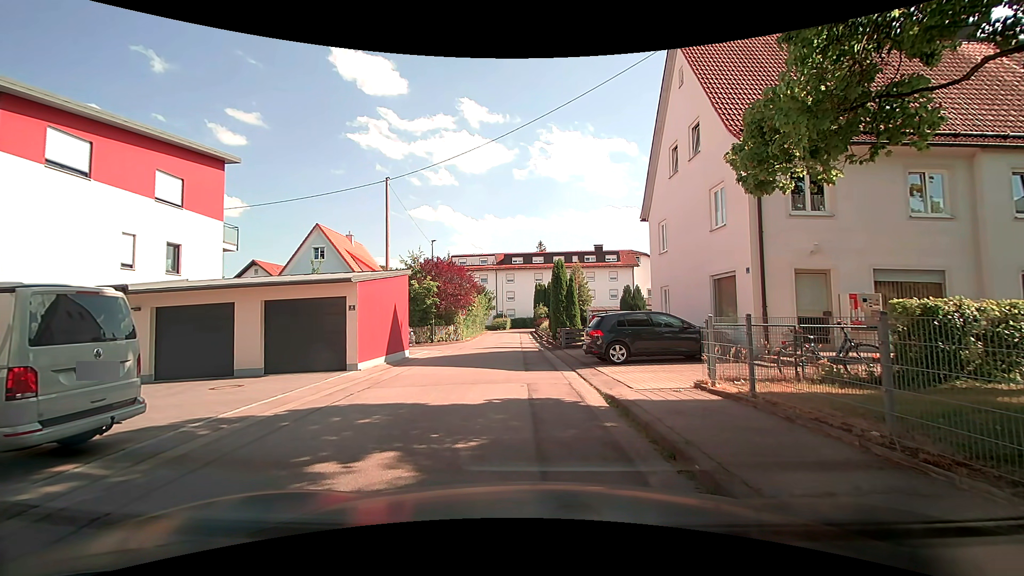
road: residential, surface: asphalt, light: Day
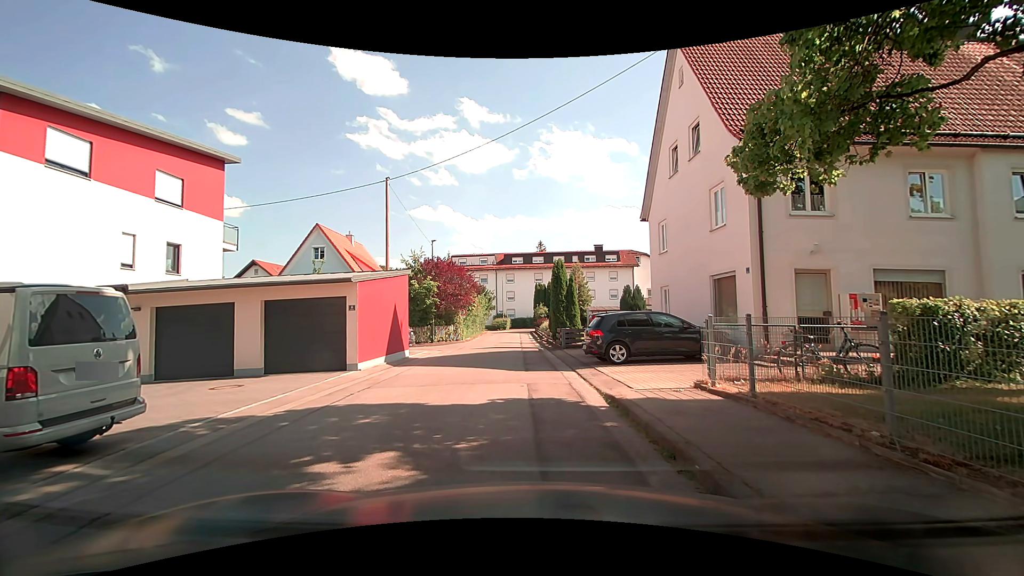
(0.0, 0.0) m; 0°
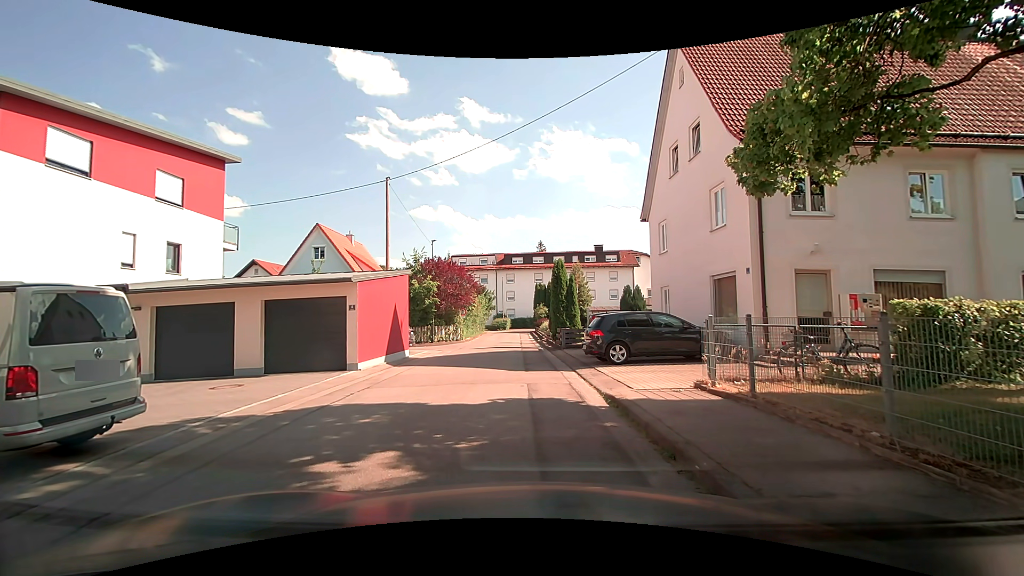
(0.0, 0.0) m; 0°
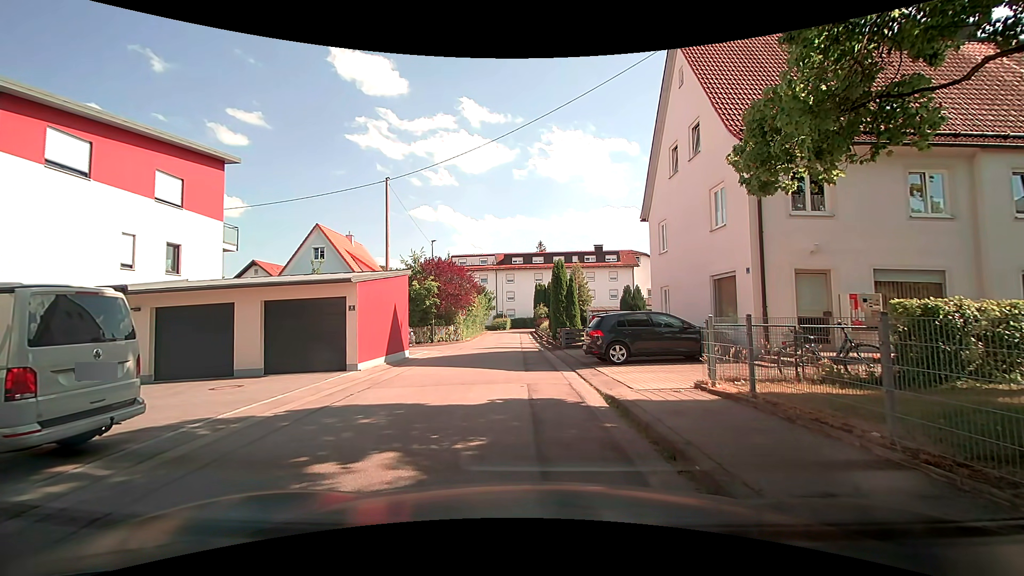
(0.0, 0.0) m; 0°
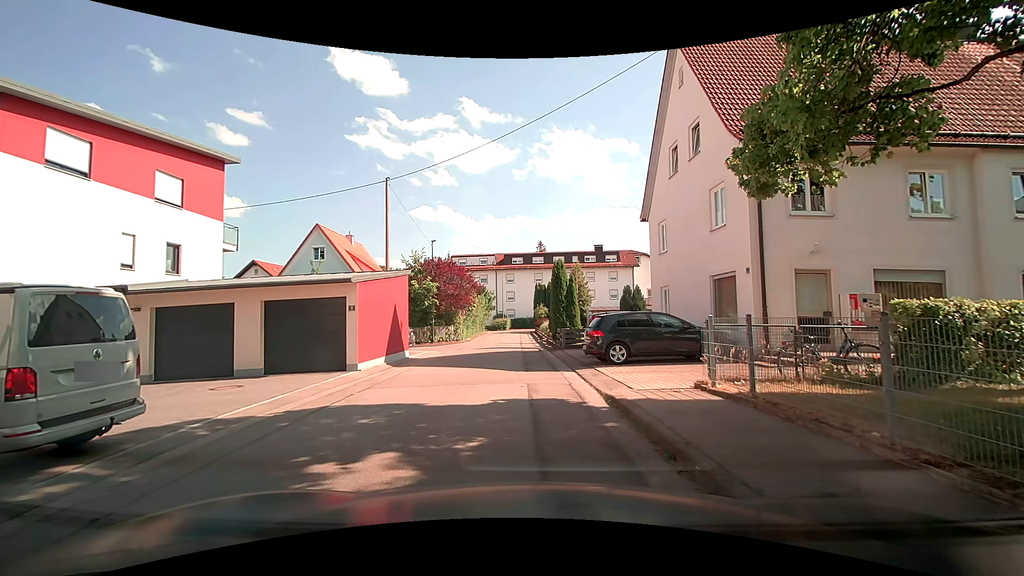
(0.0, 0.0) m; 0°
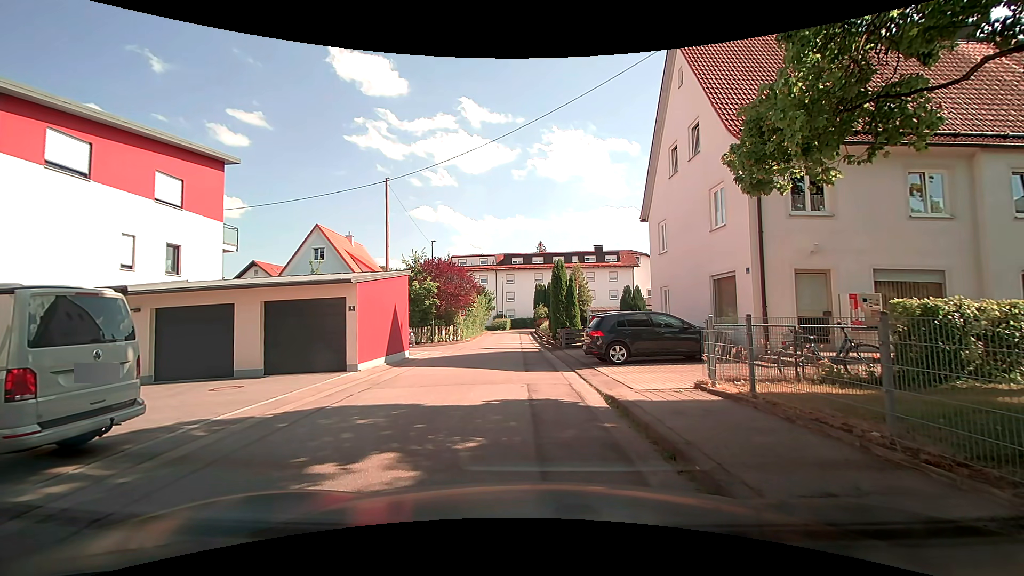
(0.0, 0.0) m; 0°
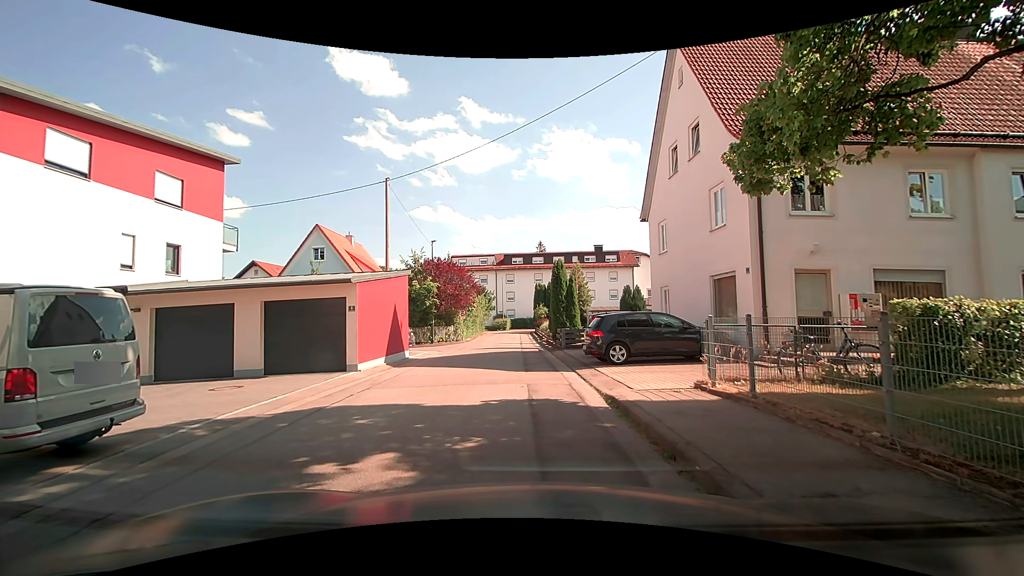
(0.0, 0.0) m; 0°
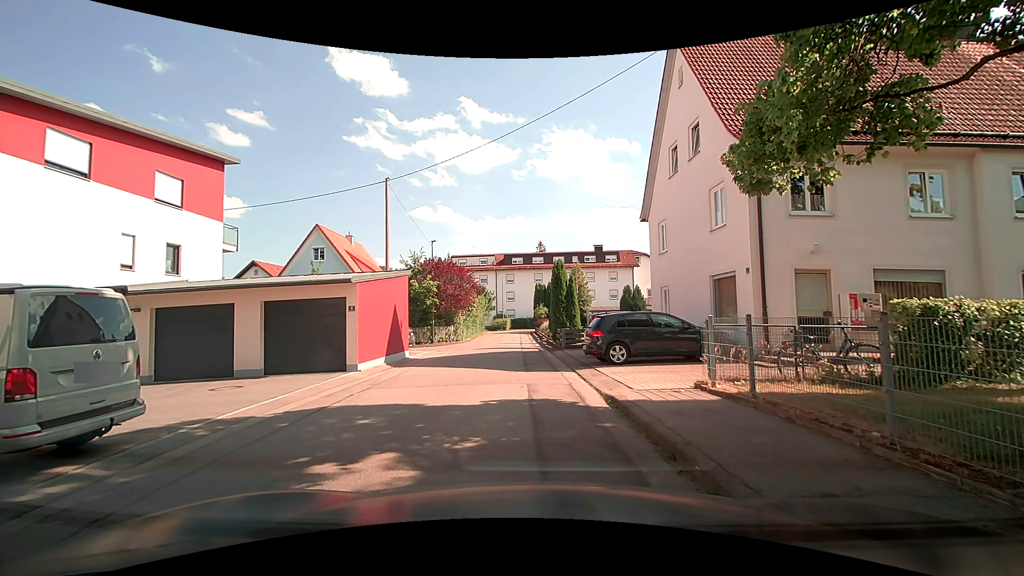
(0.0, 0.0) m; 0°
